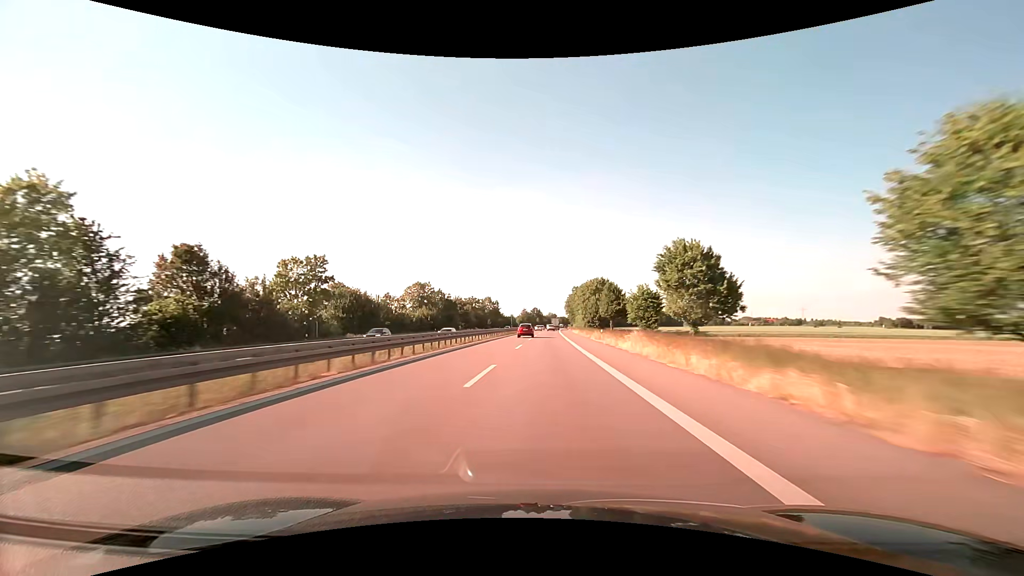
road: trunk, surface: asphalt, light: Day
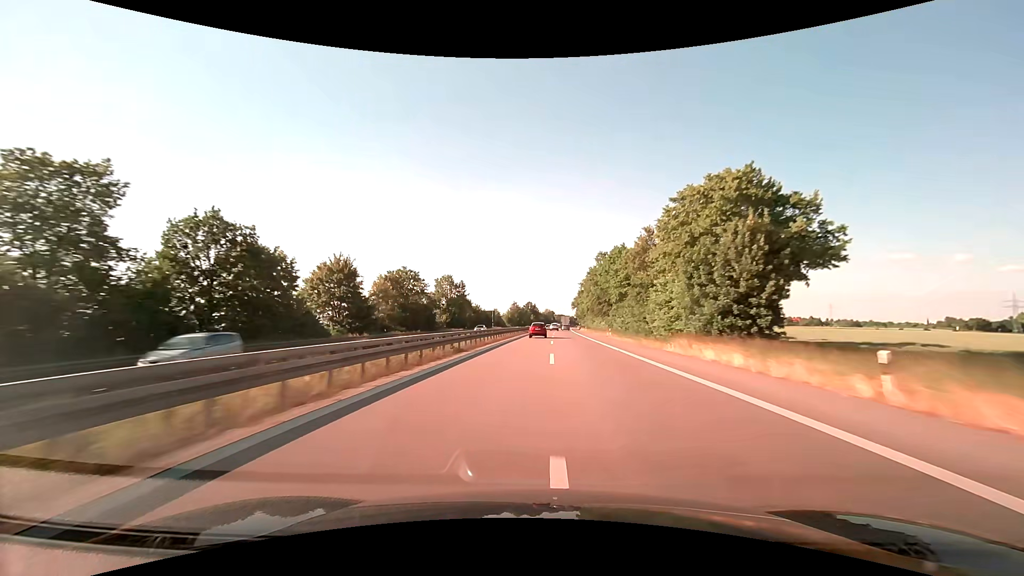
(+0.2, +84.0) m; +1°
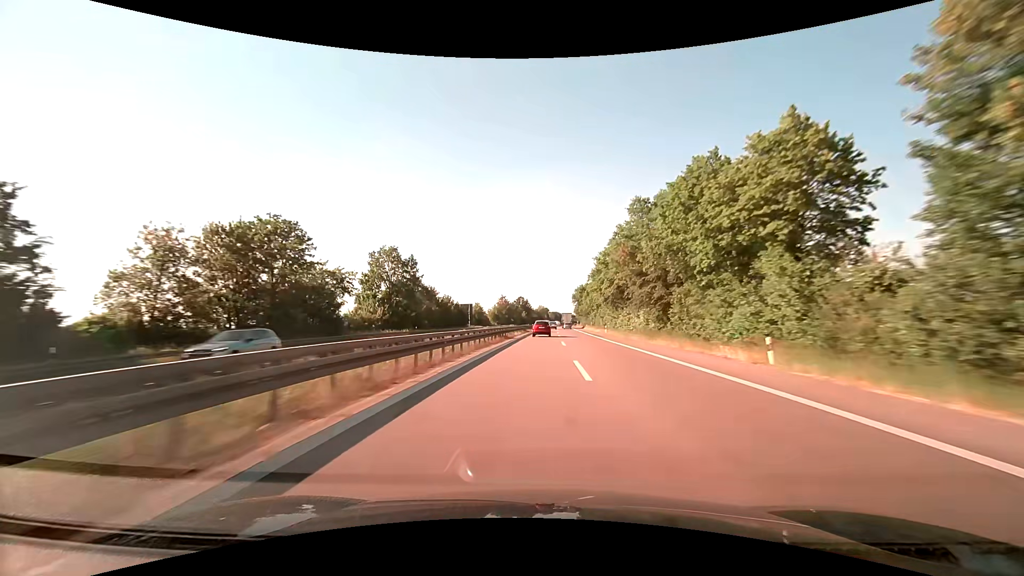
(+0.3, +41.4) m; +1°
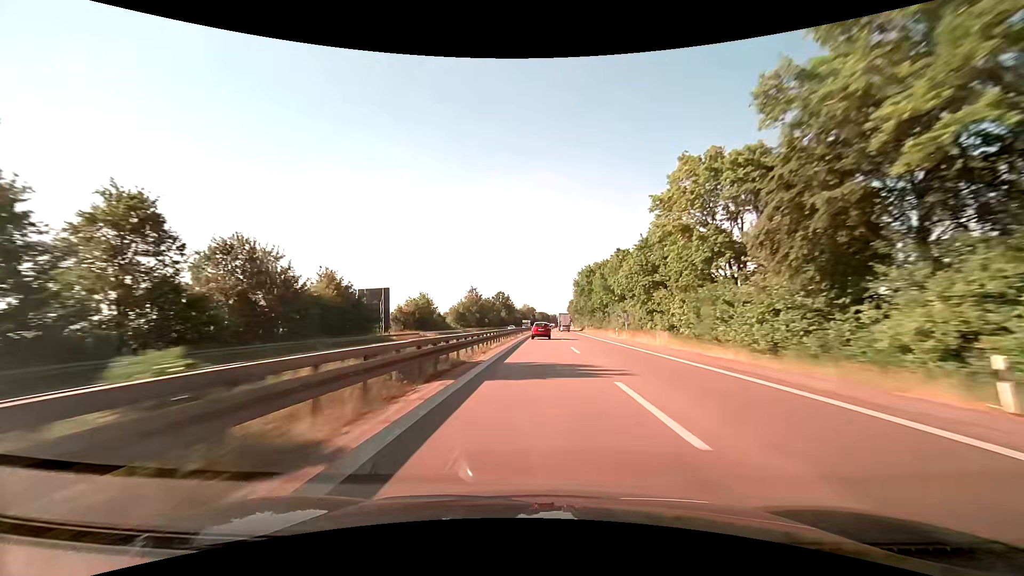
(+0.8, +59.9) m; +2°
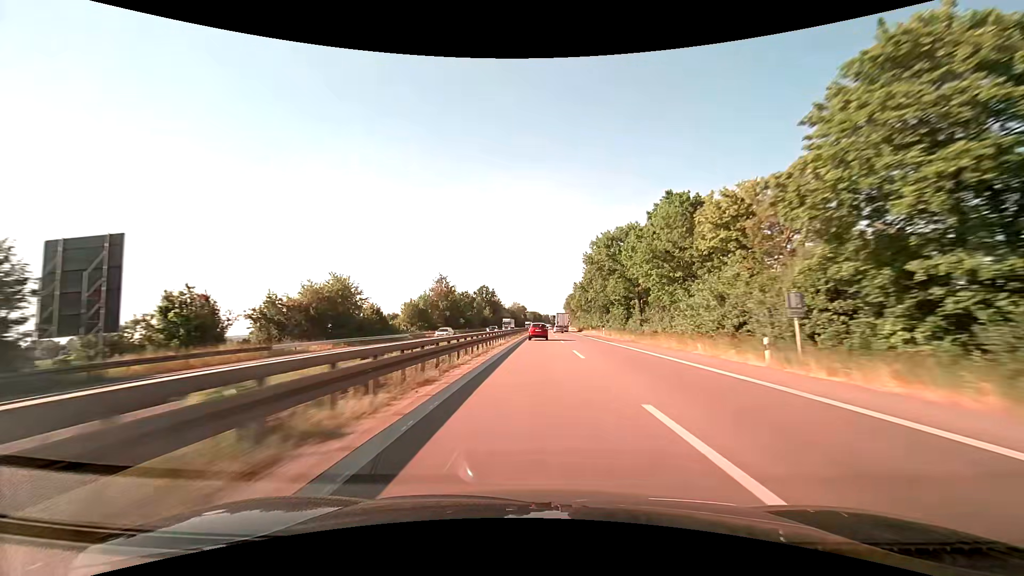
(+0.4, +39.3) m; +1°
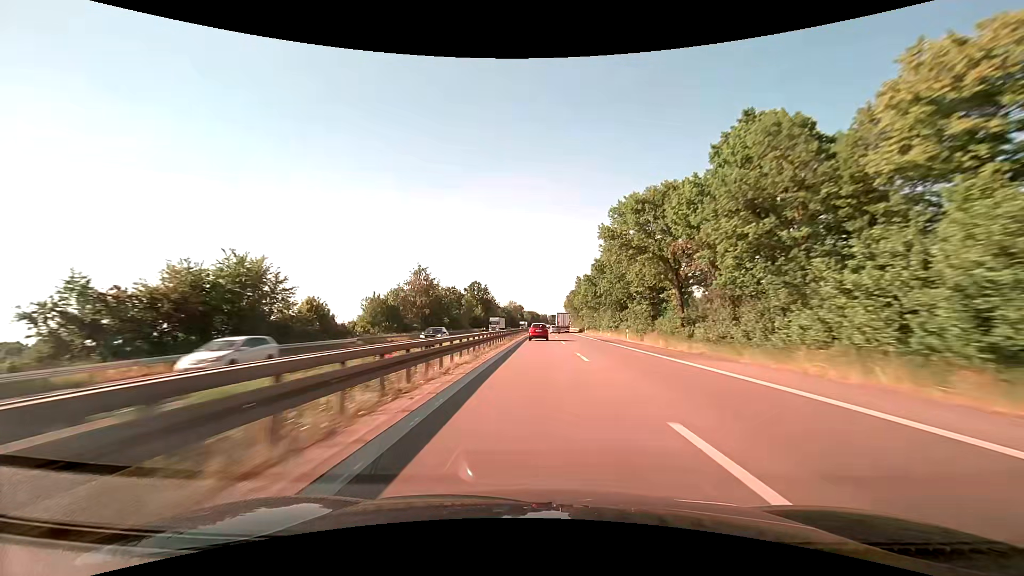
(+0.1, +19.7) m; 0°
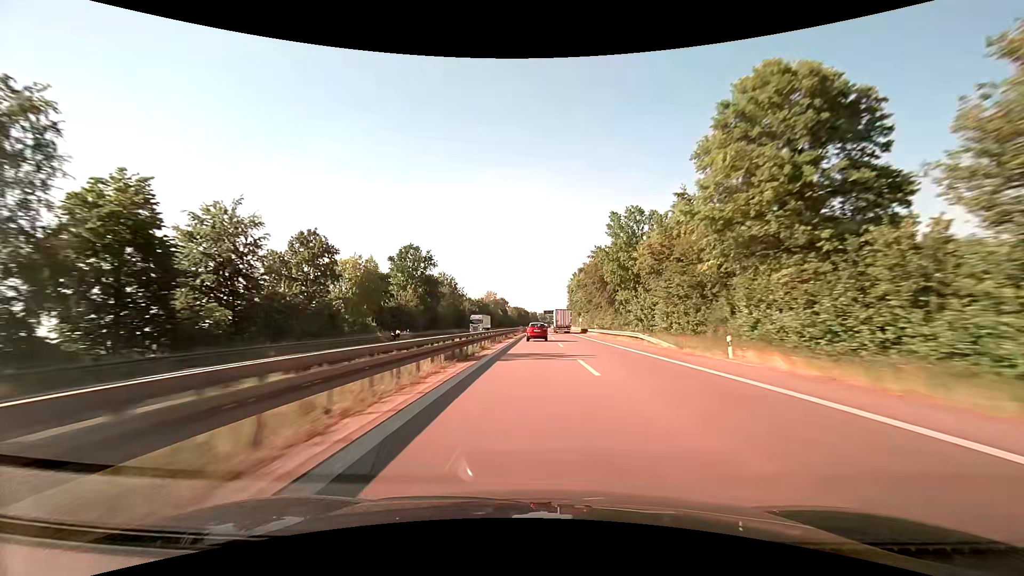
(+0.9, +77.7) m; +1°
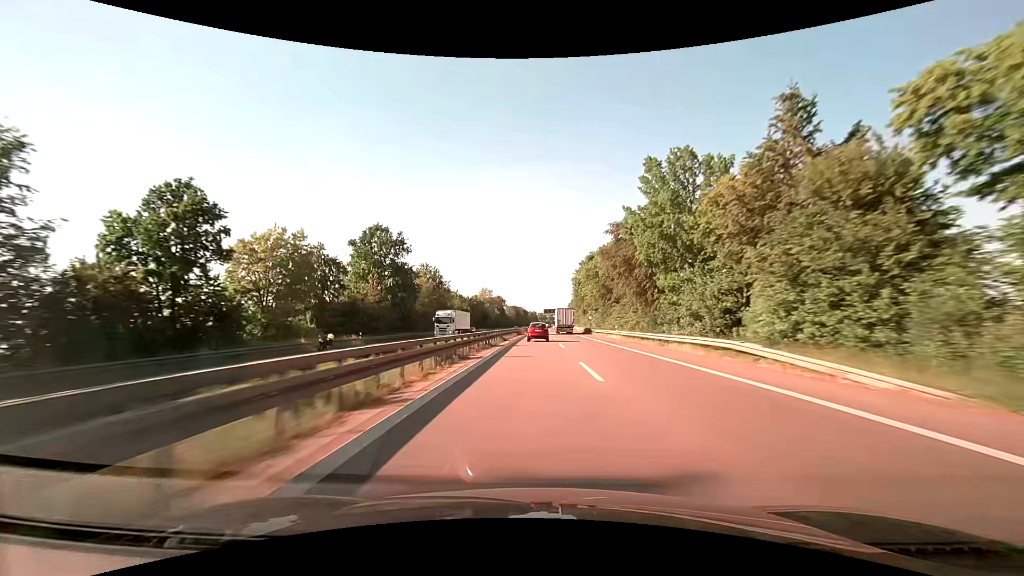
(+0.1, +19.4) m; 0°
